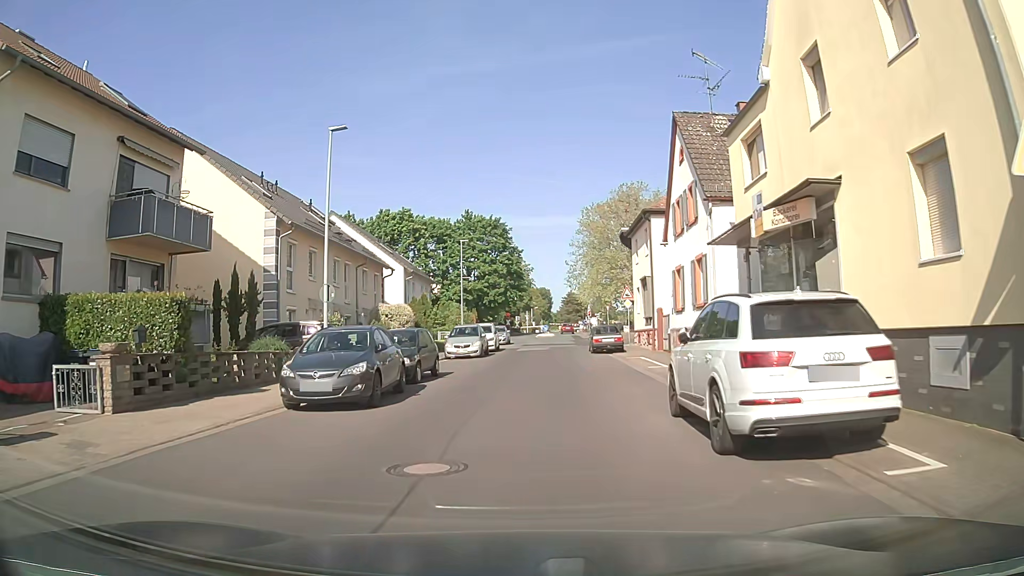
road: unclassified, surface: asphalt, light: Day
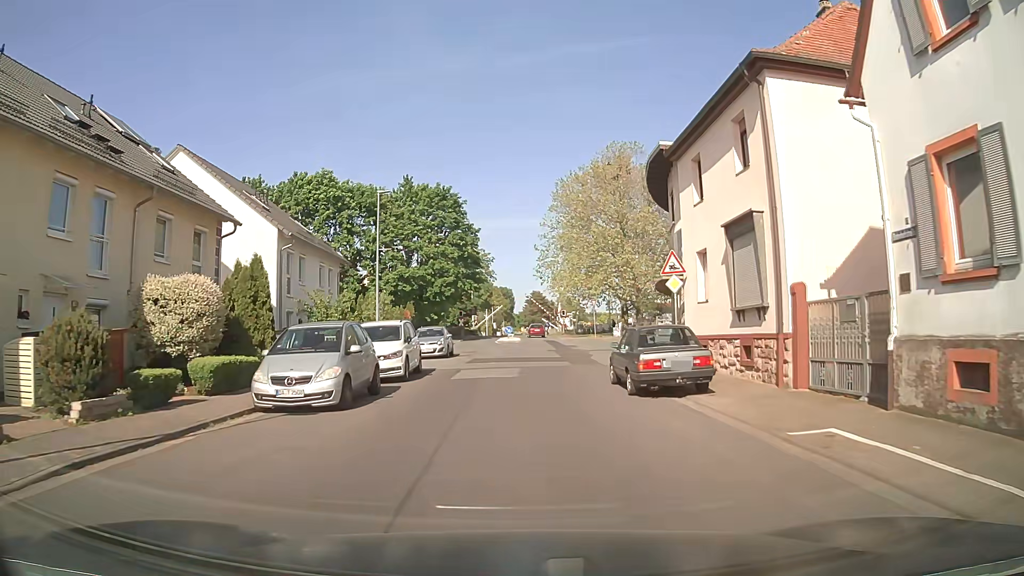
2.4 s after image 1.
(+0.3, +20.3) m; +2°
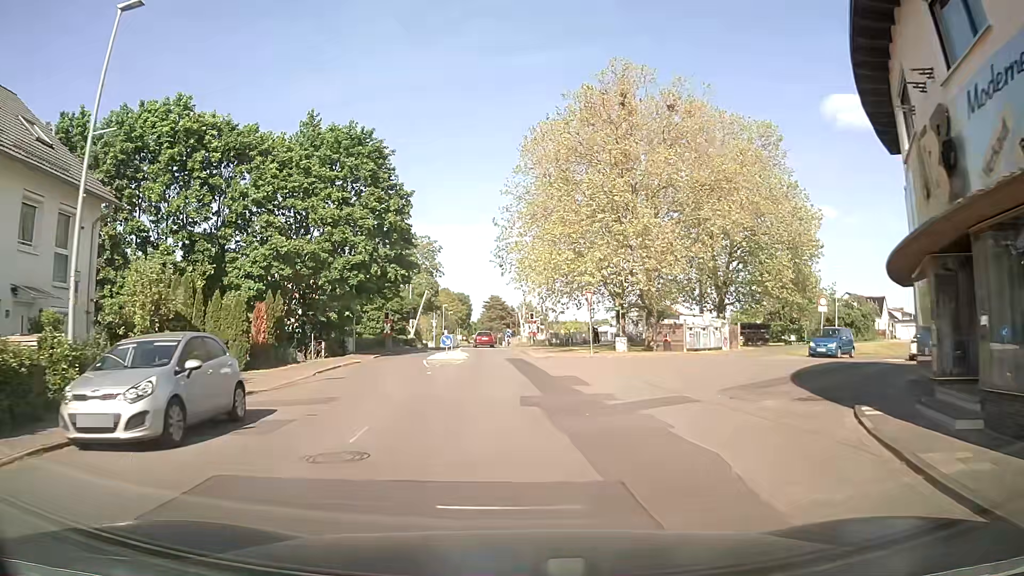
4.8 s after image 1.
(+0.6, +22.3) m; +3°
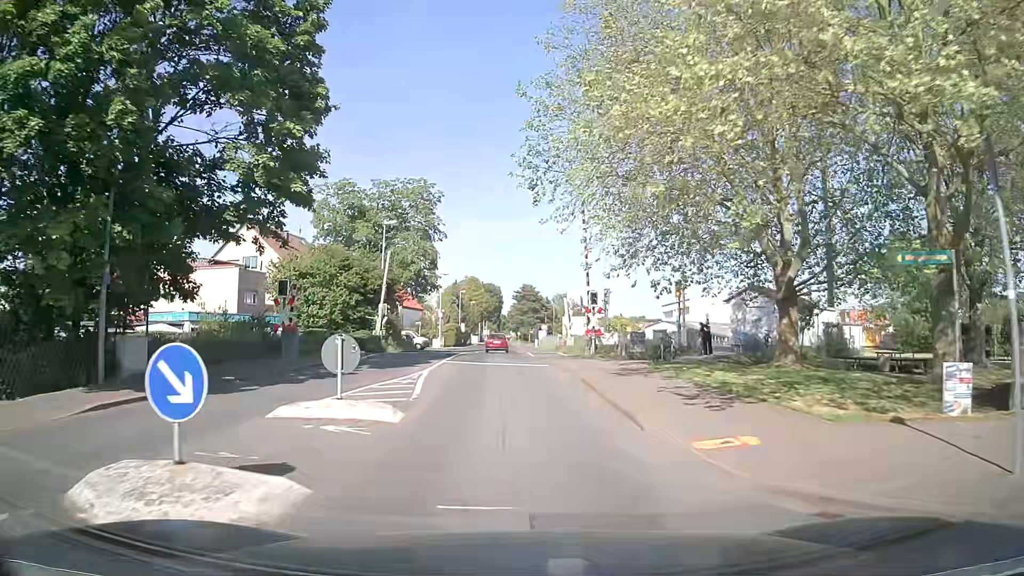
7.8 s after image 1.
(-0.2, +28.8) m; -3°
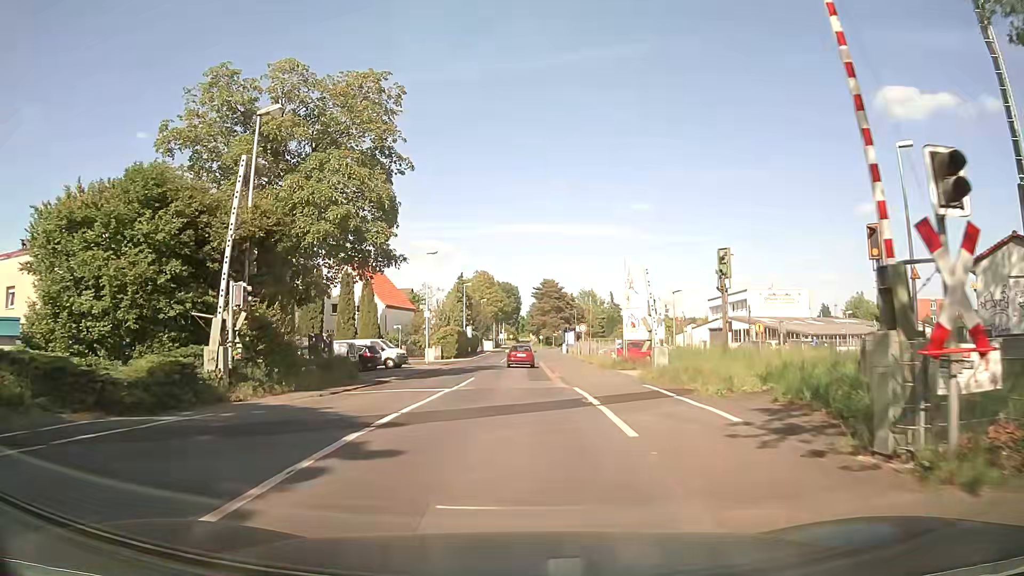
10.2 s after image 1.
(-0.3, +24.2) m; -2°
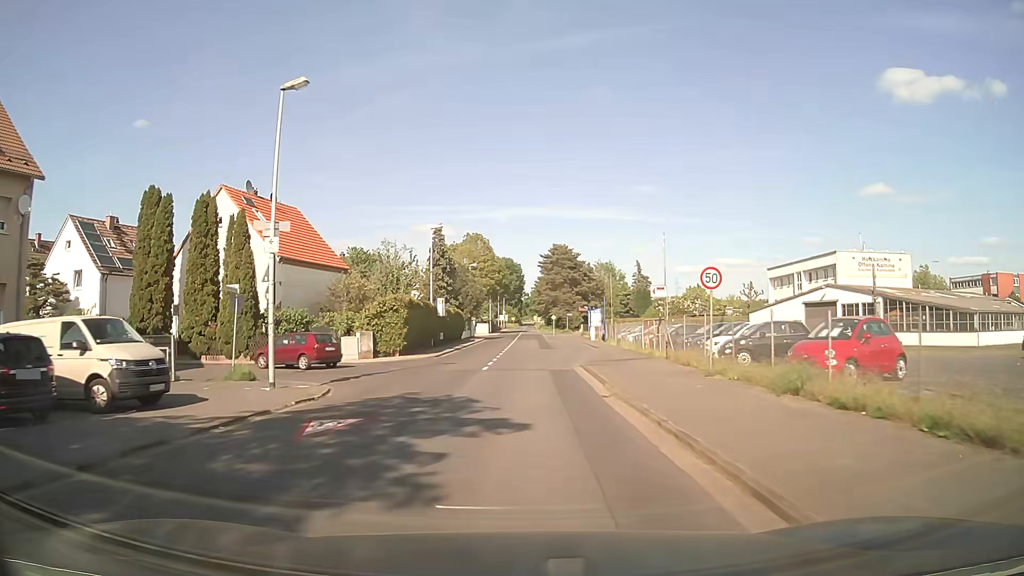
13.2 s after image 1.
(+0.3, +31.9) m; +1°
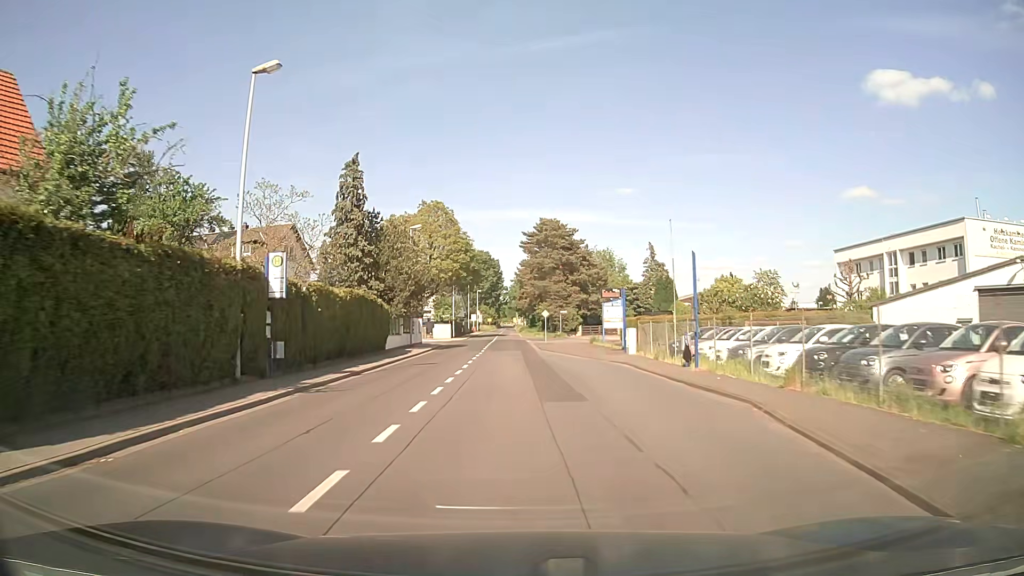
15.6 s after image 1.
(+0.5, +29.8) m; +1°
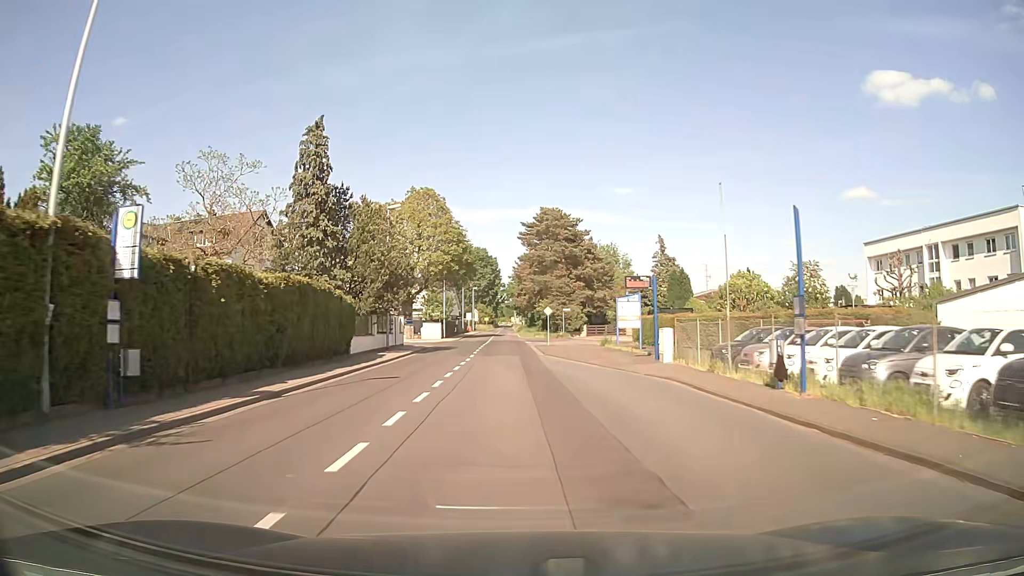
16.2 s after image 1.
(+0.1, +7.6) m; 0°
(0, +10) (0, +20) (0, +30) (0, +40) (0, +50) (-1, +60) (-1, +70) (-1, +80) (-1, +90) (-1, +100) m
